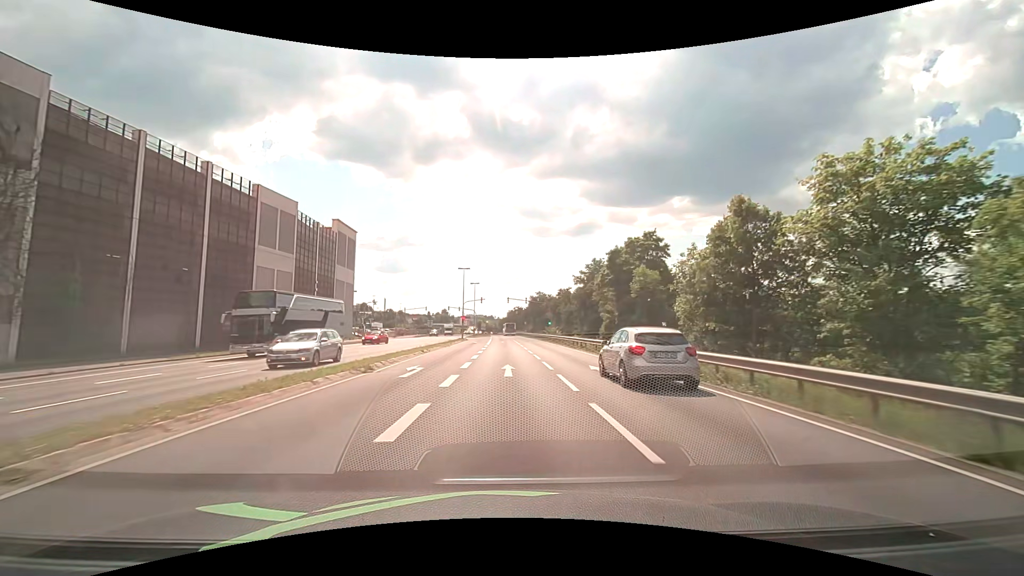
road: primary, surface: asphalt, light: Day
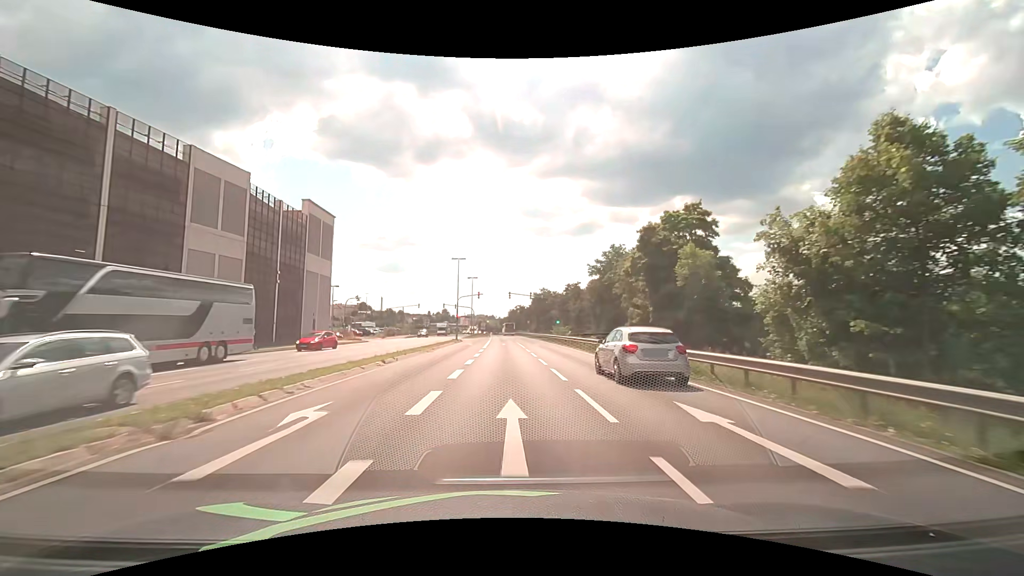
(0.0, +9.9) m; 0°
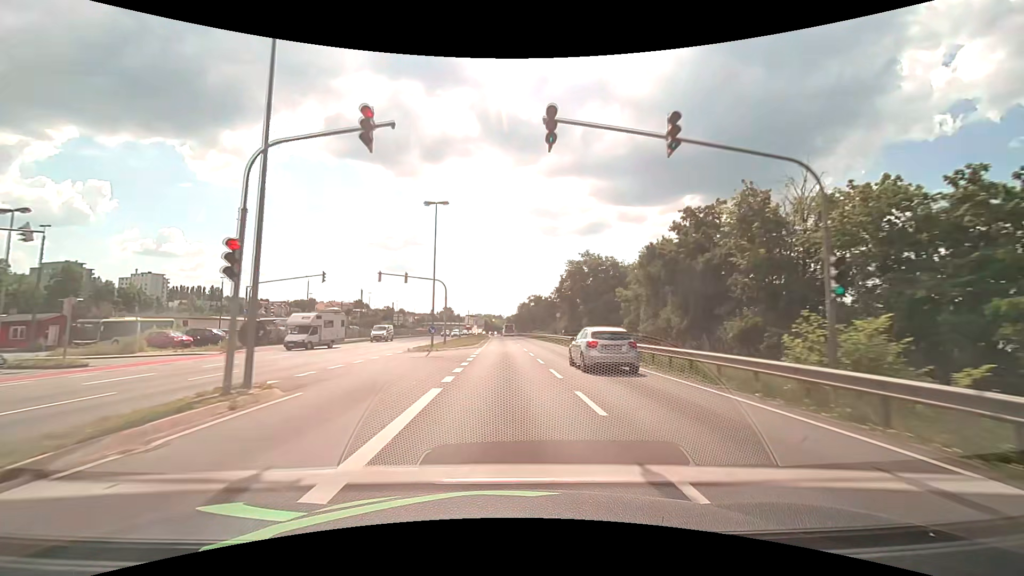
(-0.4, +50.9) m; -1°
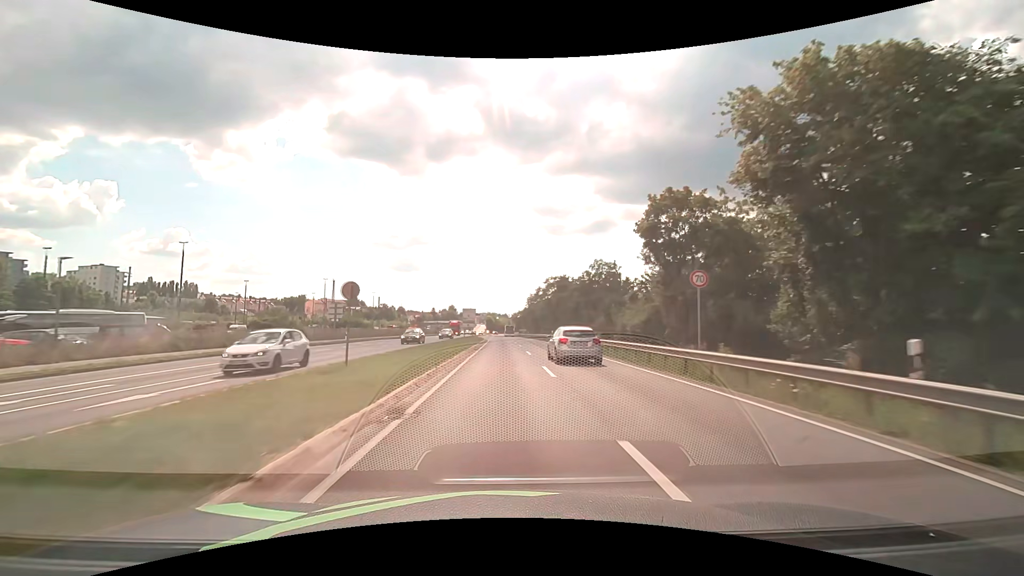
(-0.4, +41.9) m; -1°
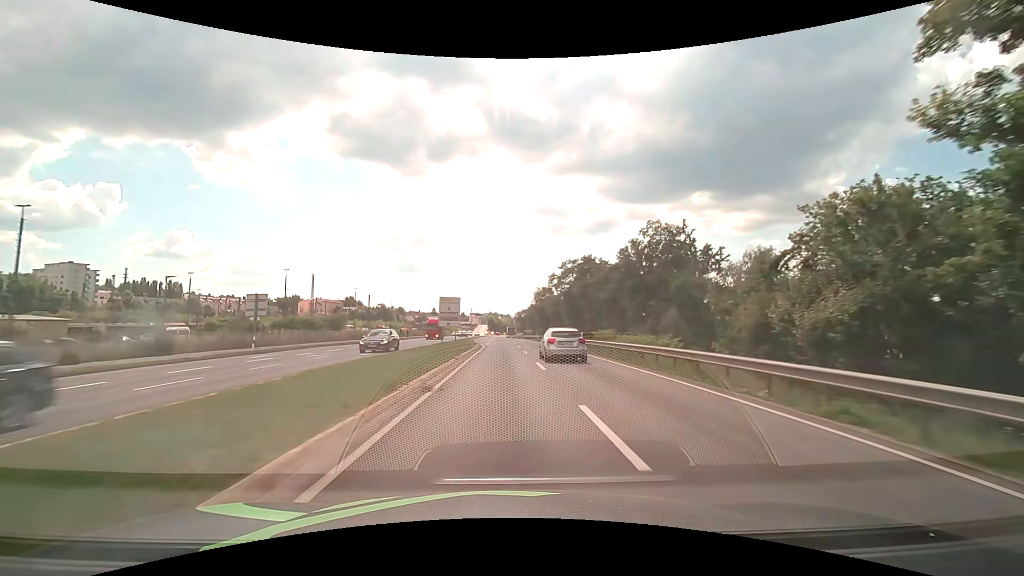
(-0.1, +21.2) m; -1°
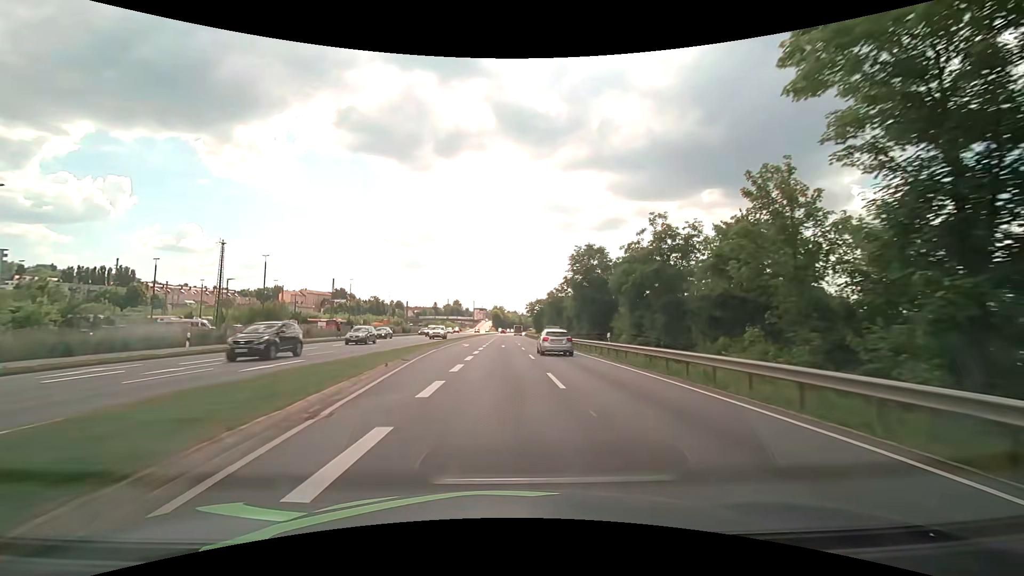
(-0.3, +53.5) m; 0°
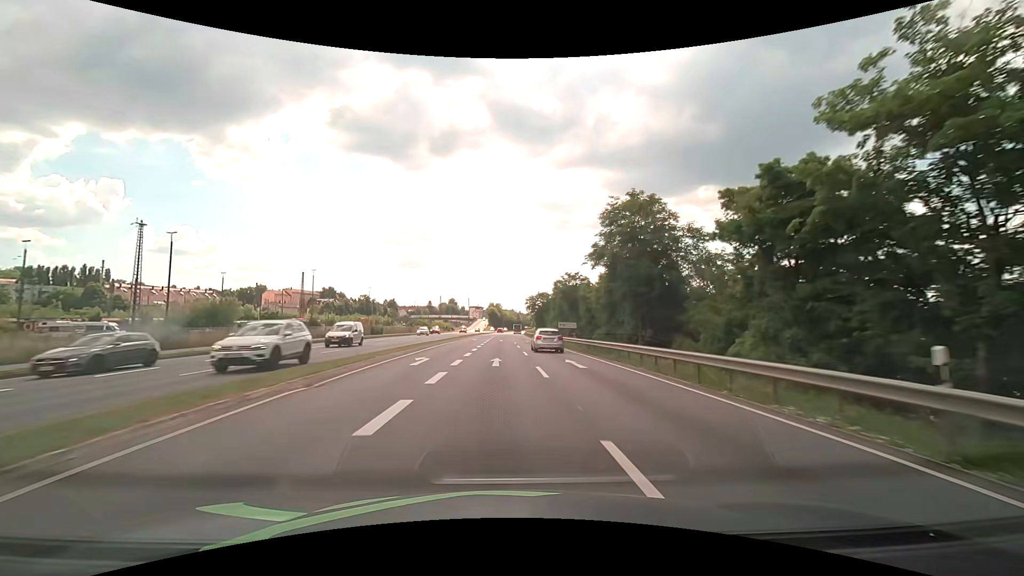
(0.0, +21.5) m; 0°
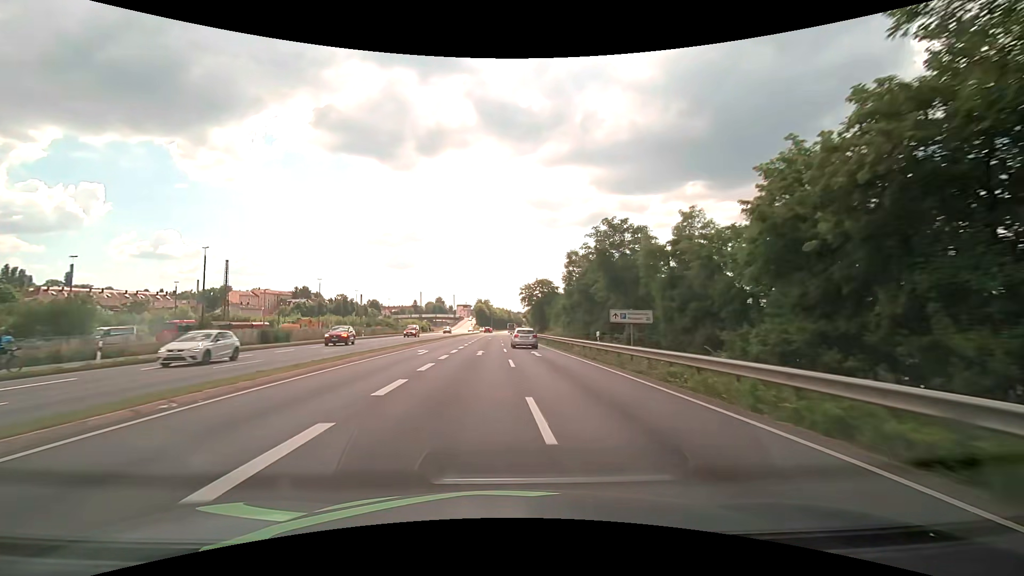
(+0.2, +32.3) m; +1°
(0, +10) (0, +20) (0, +30) (0, +40) (0, +50) (0, +60) (0, +70) (0, +80) (0, +90) (0, +100) m
